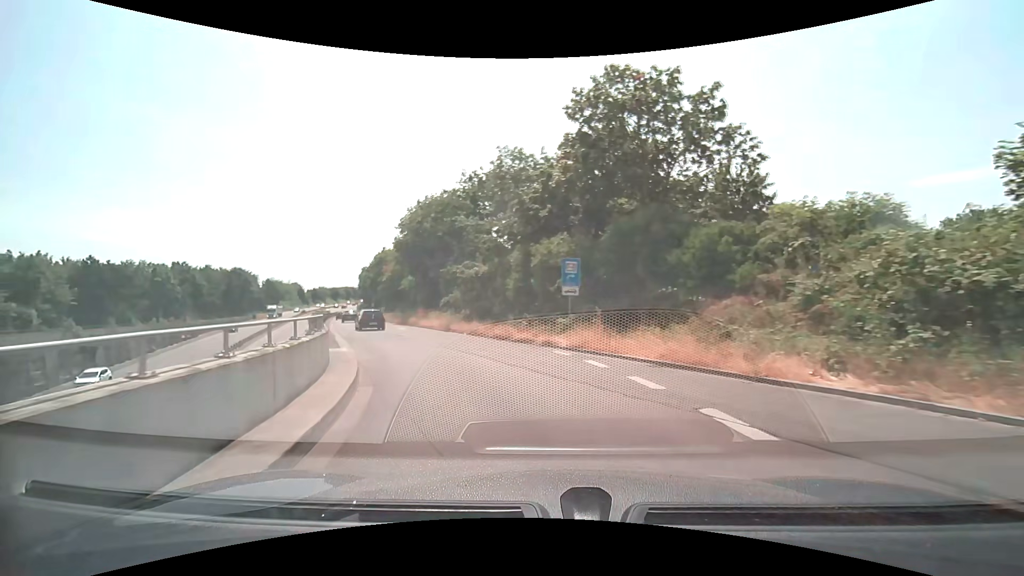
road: tertiary_link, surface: asphalt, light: Day
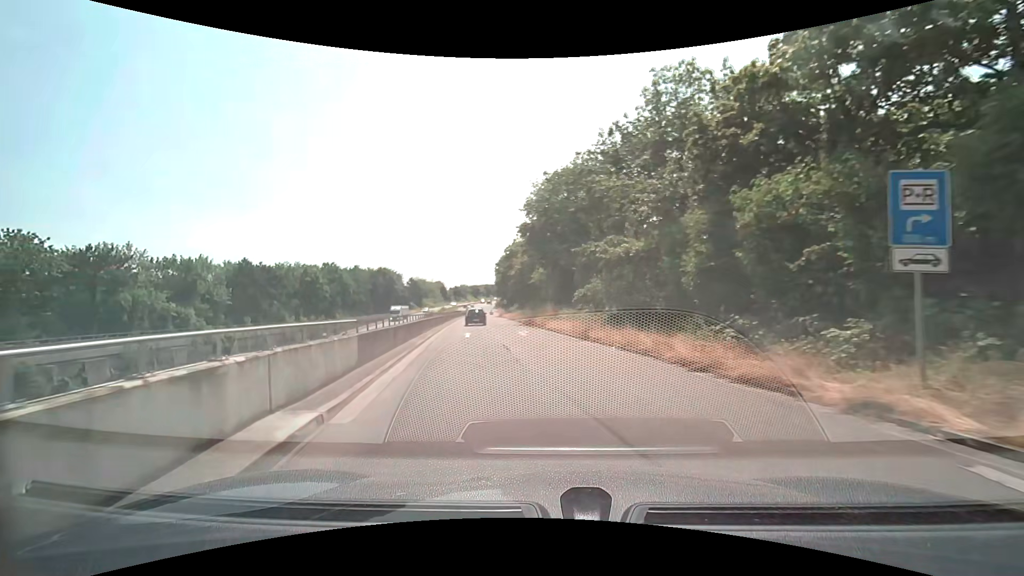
(-1.5, +10.3) m; -16°
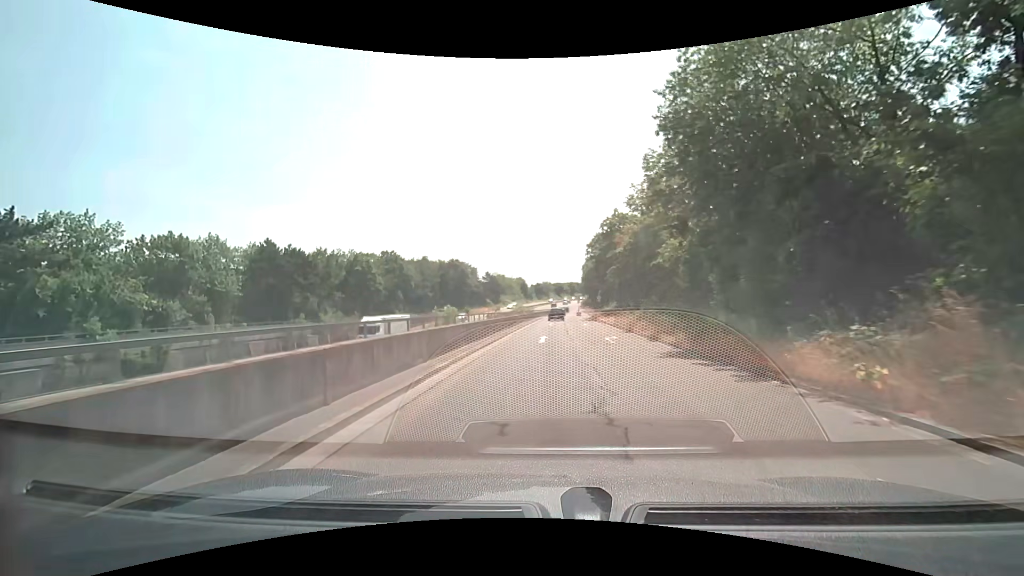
(-3.5, +24.9) m; -11°
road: trunk_link
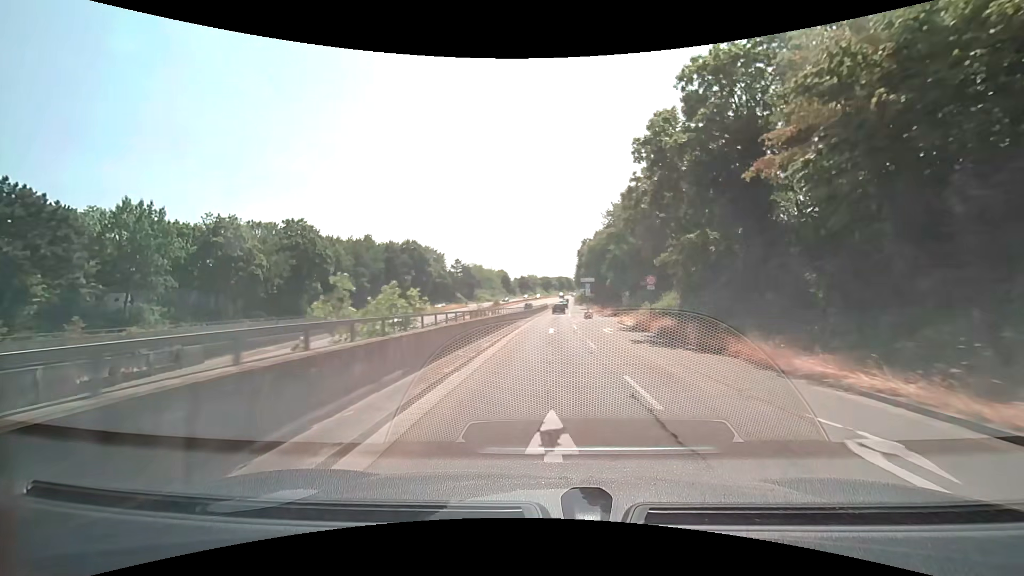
(+0.1, +38.3) m; +1°
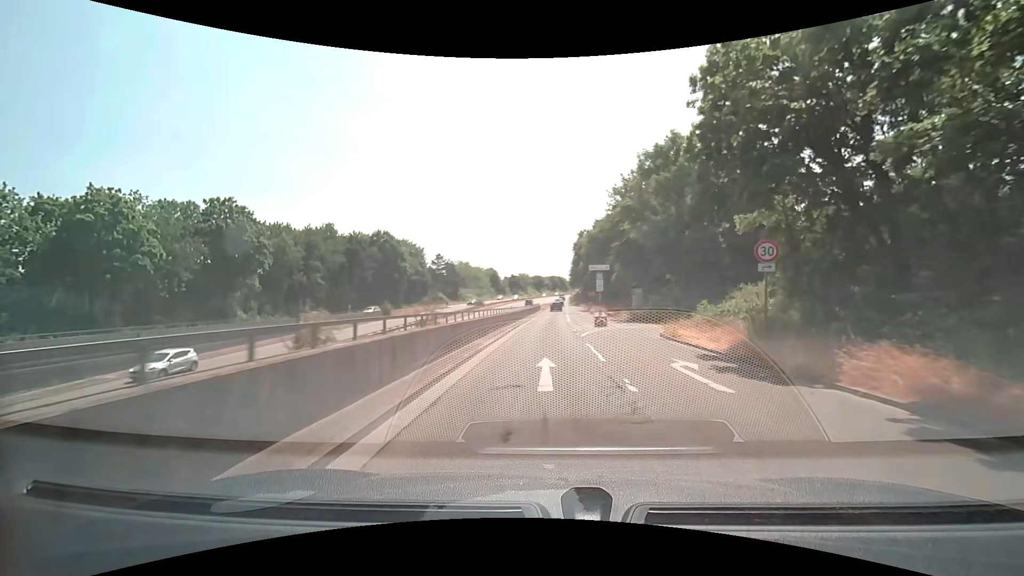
(+0.2, +15.8) m; +1°
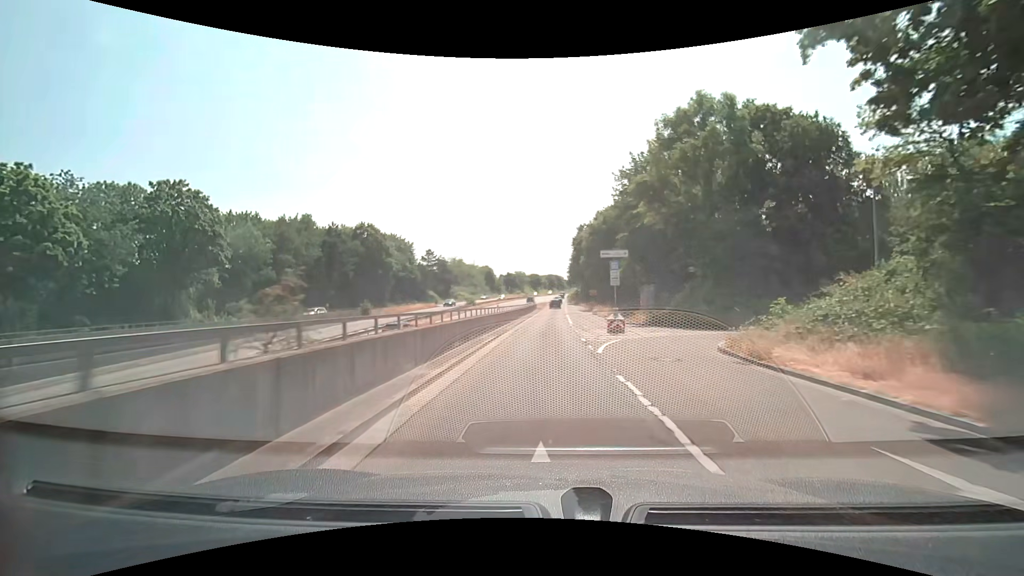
(0.0, +7.8) m; 0°
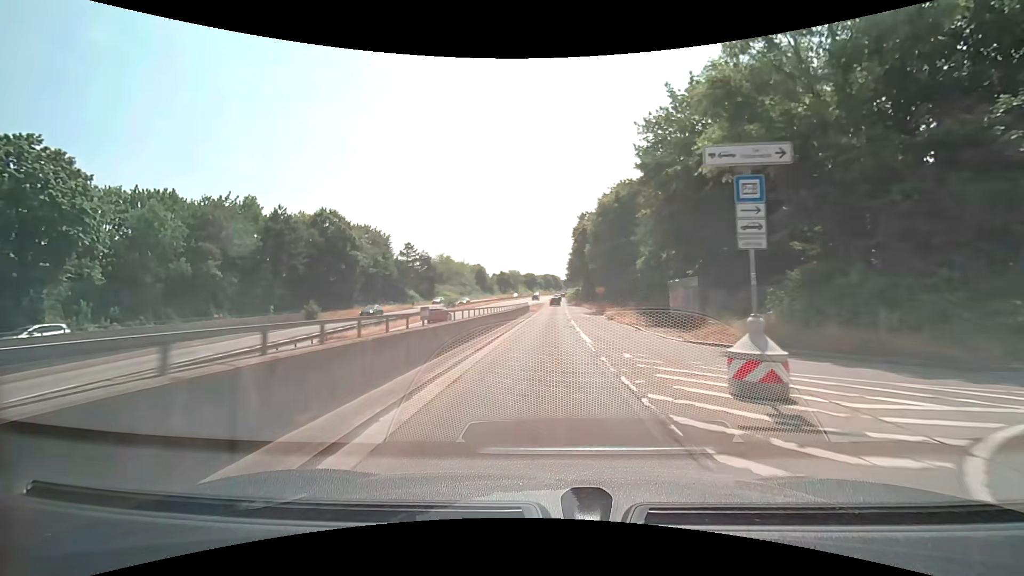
(+0.1, +15.5) m; 0°
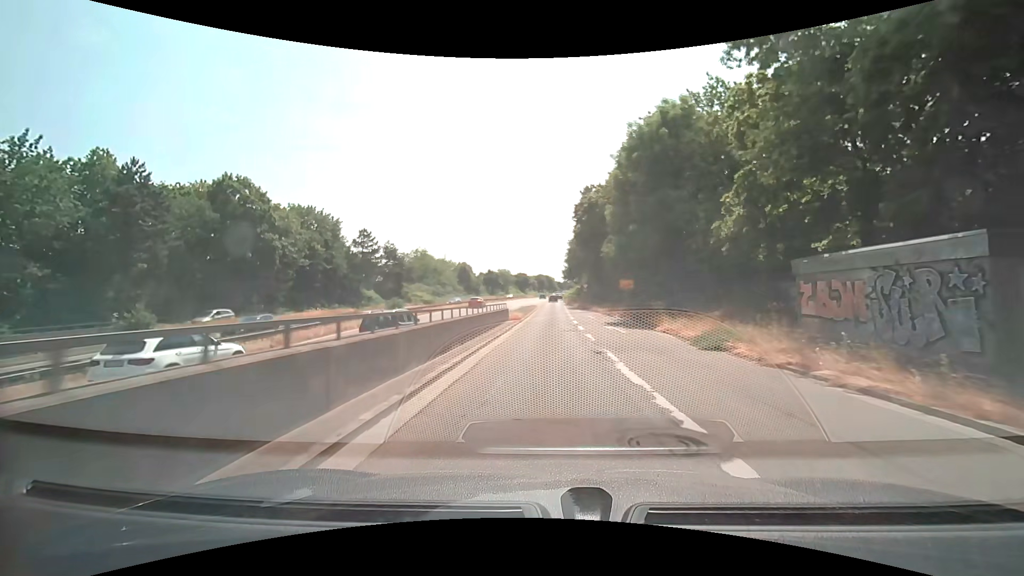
(+0.2, +23.2) m; +1°
